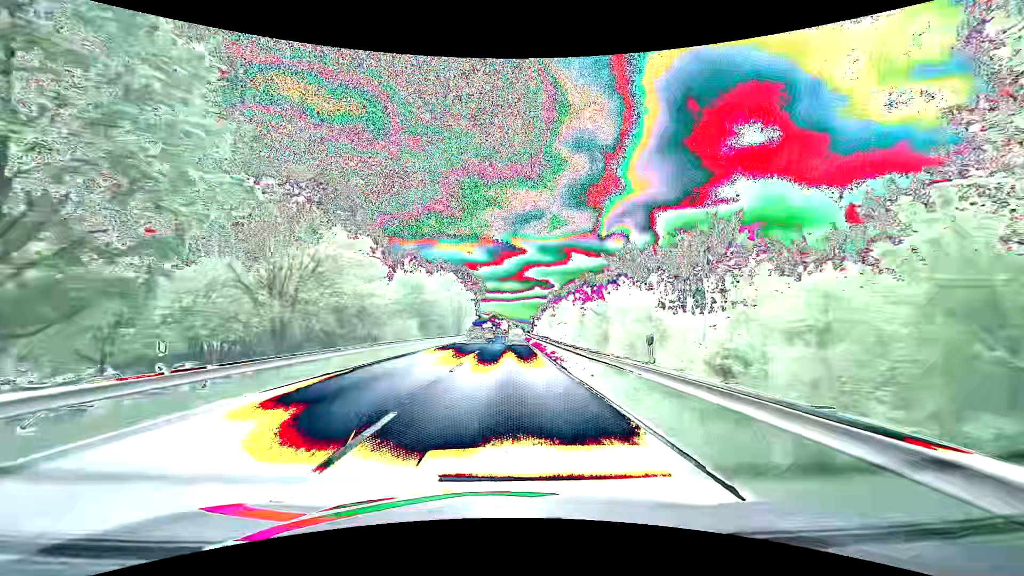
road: primary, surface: asphalt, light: Day
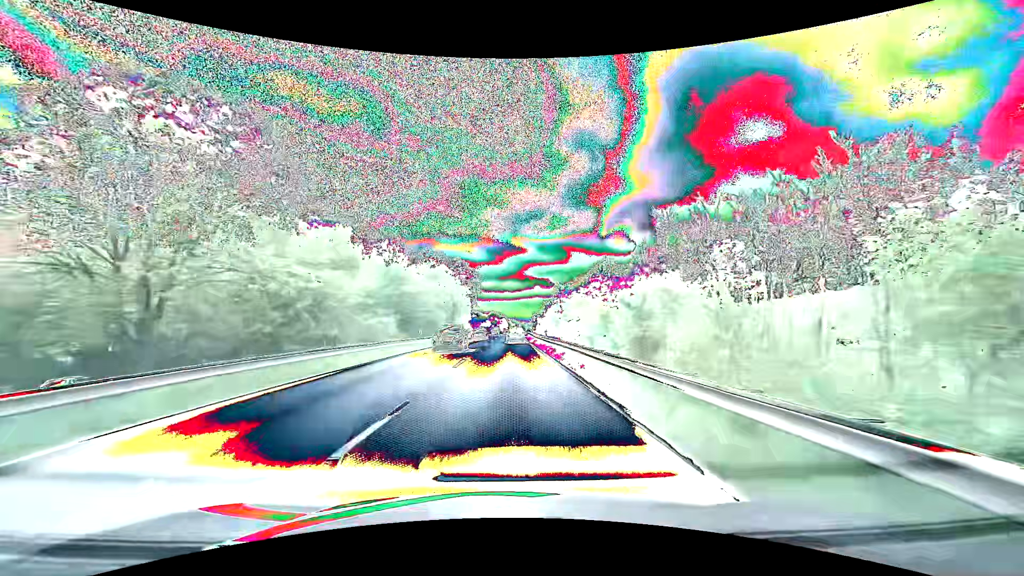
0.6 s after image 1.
(-0.1, +10.7) m; 0°
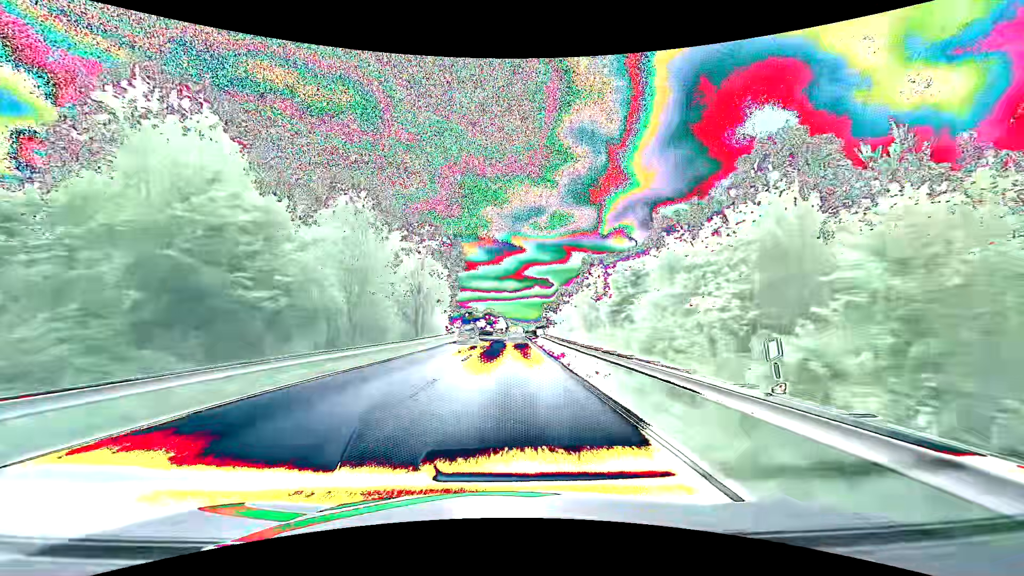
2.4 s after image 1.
(0.0, +32.1) m; 0°
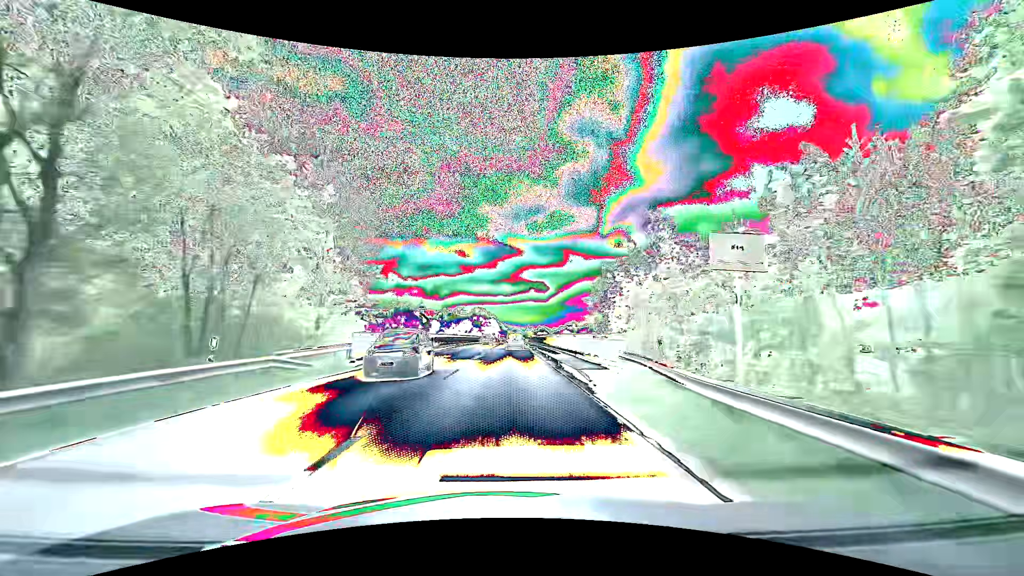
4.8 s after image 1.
(+0.3, +42.9) m; +1°
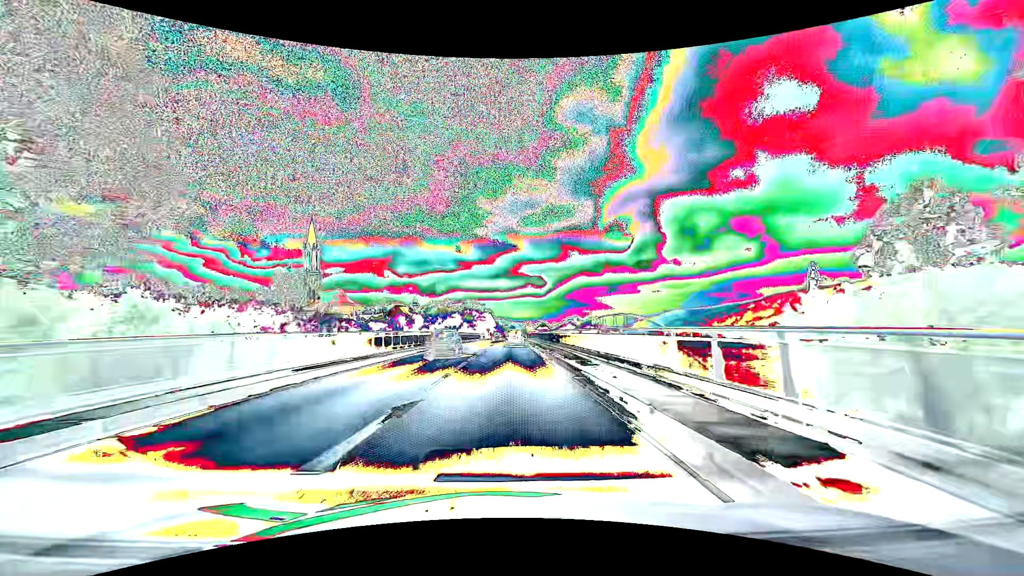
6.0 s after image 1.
(0.0, +21.5) m; 0°
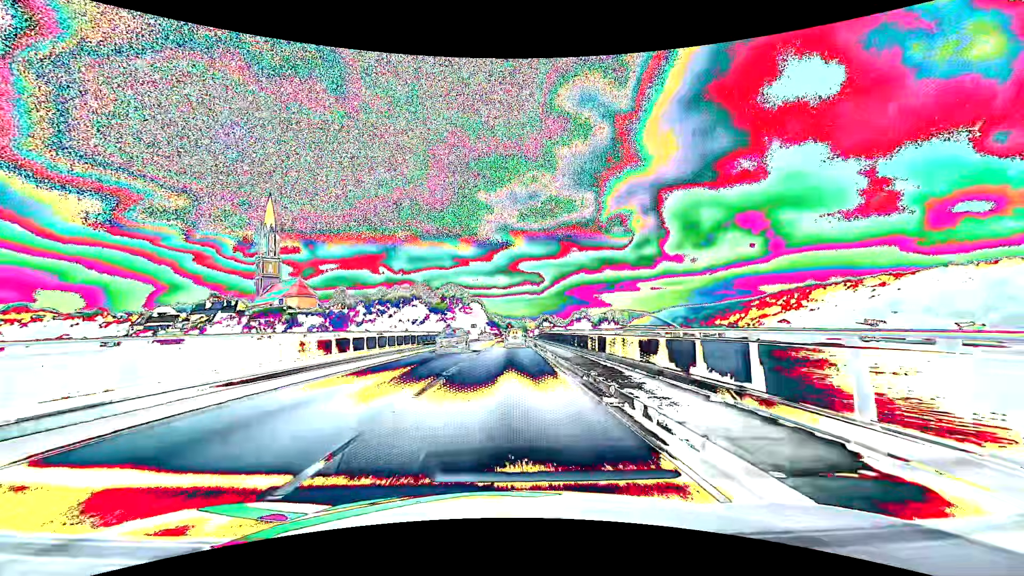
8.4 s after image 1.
(0.0, +43.2) m; 0°
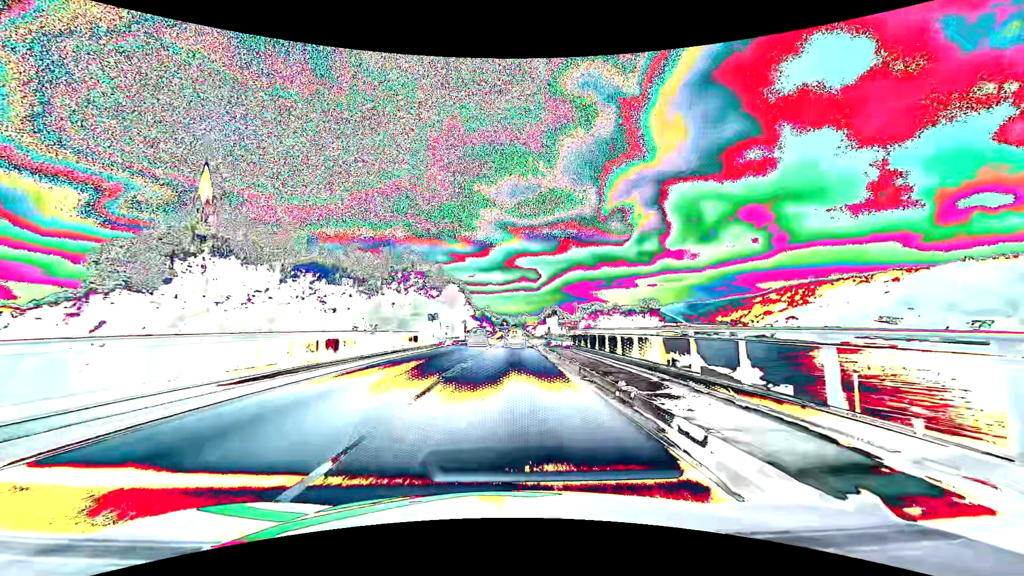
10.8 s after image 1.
(+0.1, +43.3) m; +1°
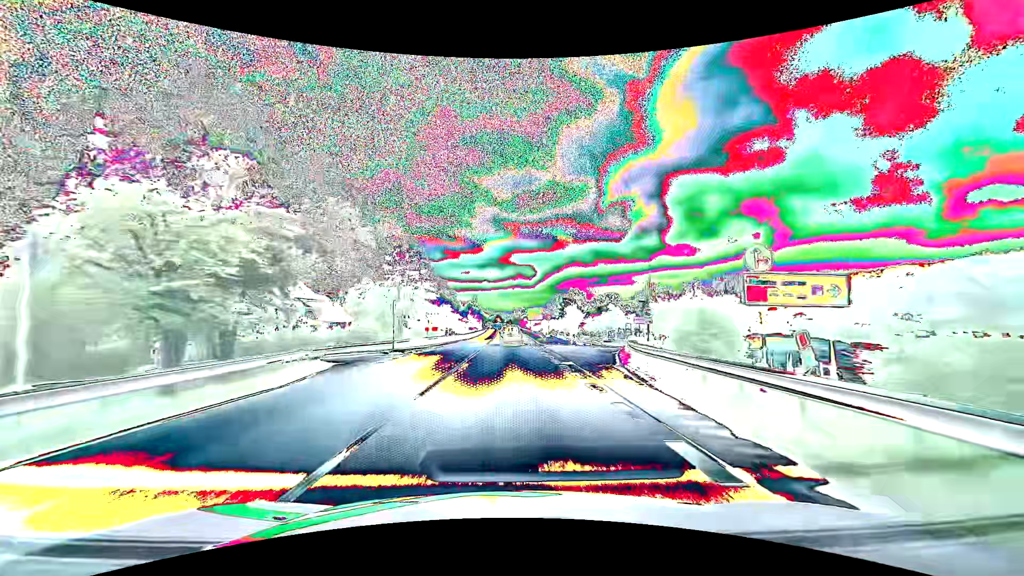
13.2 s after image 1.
(+0.3, +43.3) m; +1°
(0, +10) (0, +20) (0, +30) (0, +40) (0, +50) (0, +60) (0, +70) (0, +80) (0, +90) (-1, +100) m
